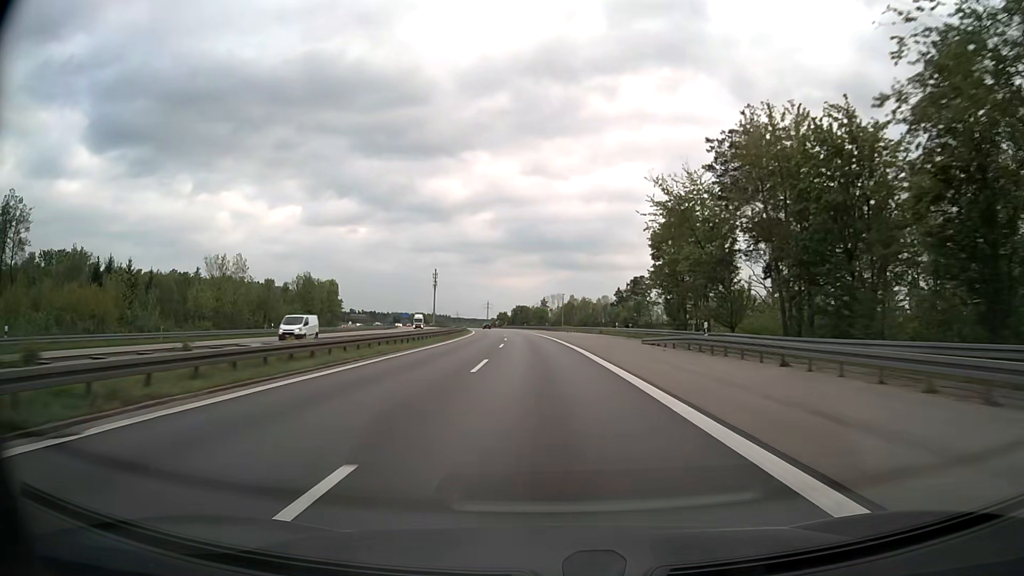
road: motorway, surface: asphalt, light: Day
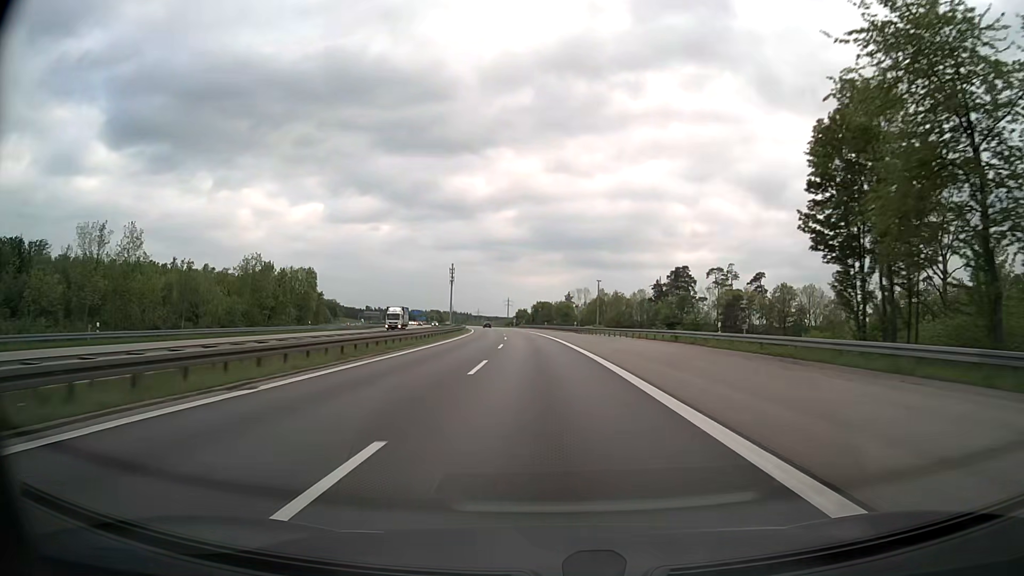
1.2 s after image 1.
(-0.7, +34.8) m; -2°
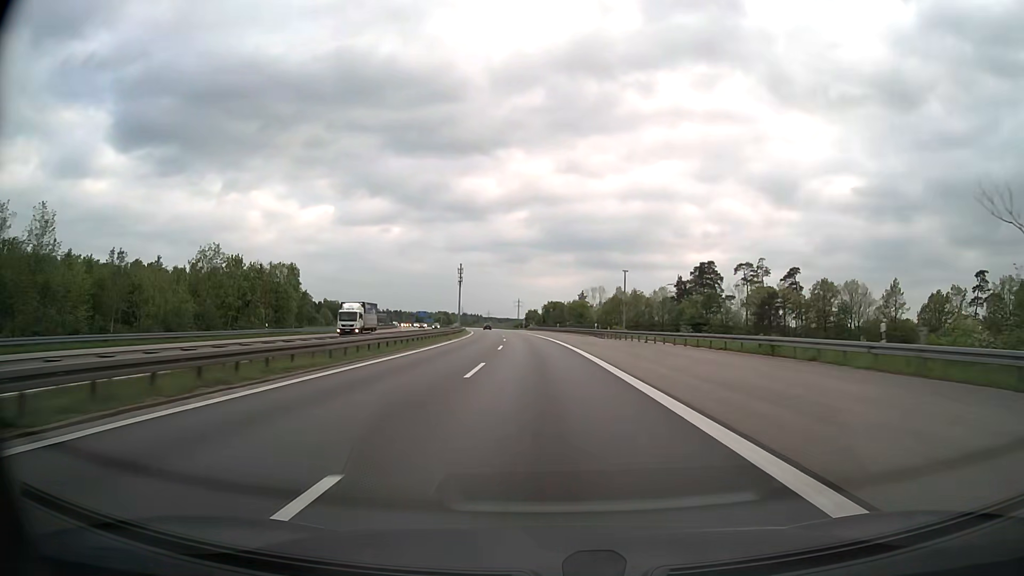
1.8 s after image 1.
(0.0, +17.5) m; 0°
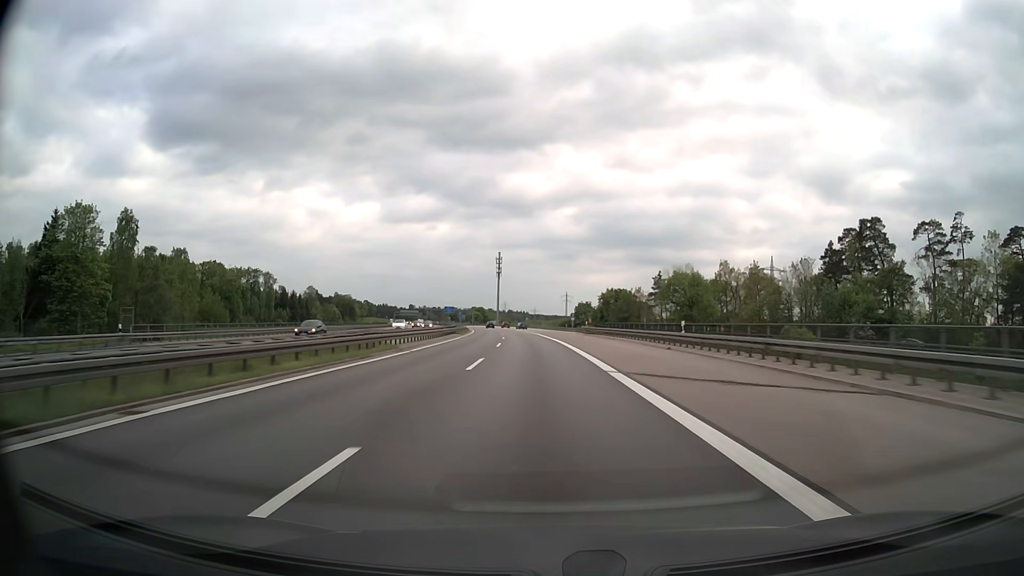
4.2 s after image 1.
(-2.6, +69.8) m; -4°
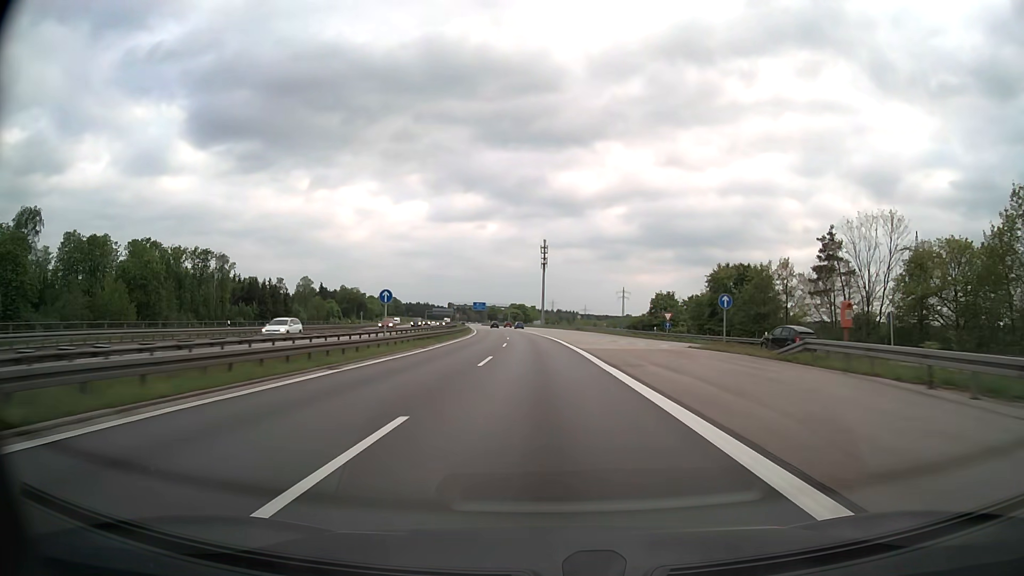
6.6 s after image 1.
(-2.6, +69.8) m; -4°
(0, +10) (0, +20) (0, +30) (-1, +40) (-1, +50) (-2, +60) (-2, +70) (-3, +80) (-4, +90) (-5, +100) m
